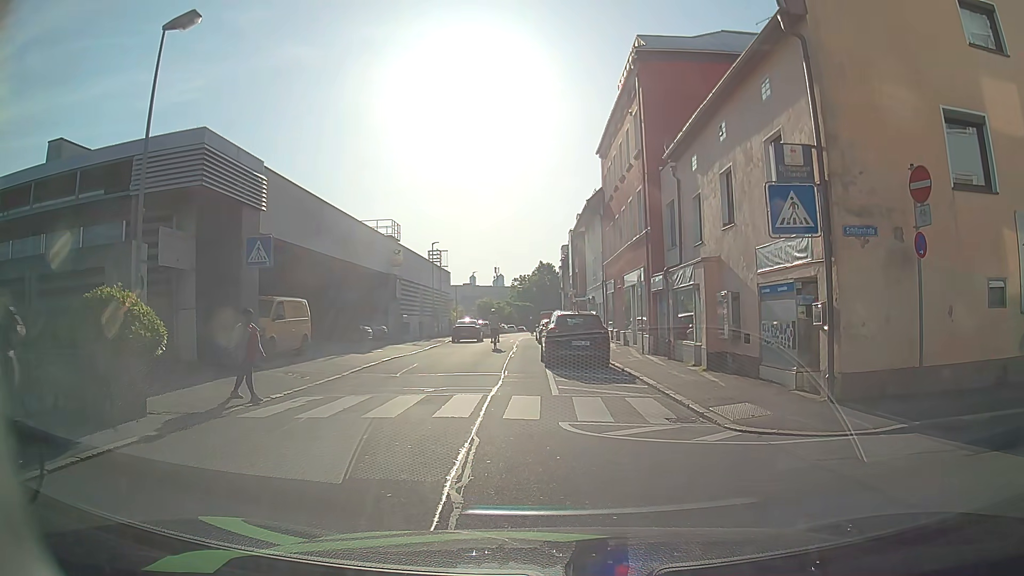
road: residential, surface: asphalt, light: Day
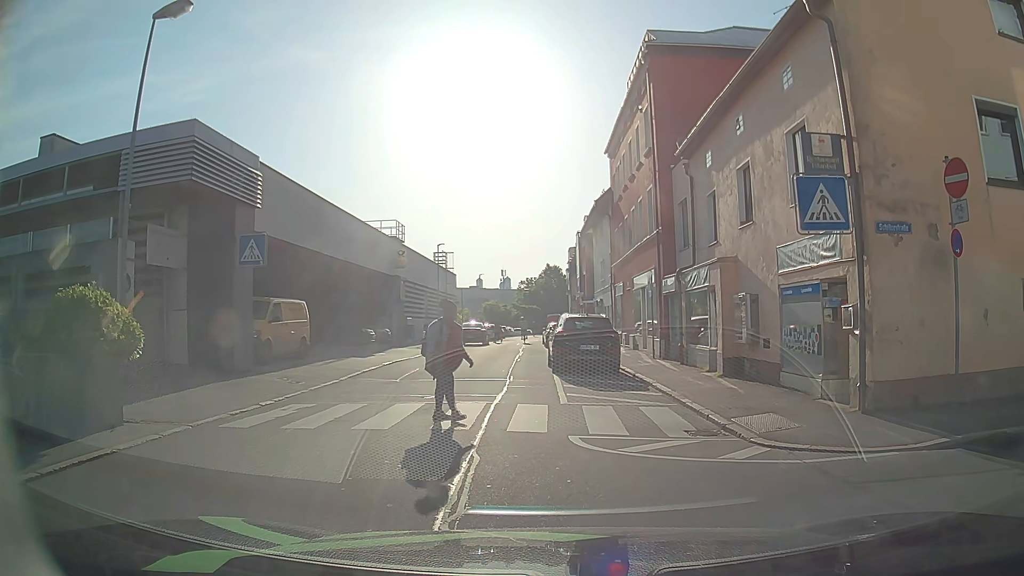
(0.0, +0.9) m; 0°
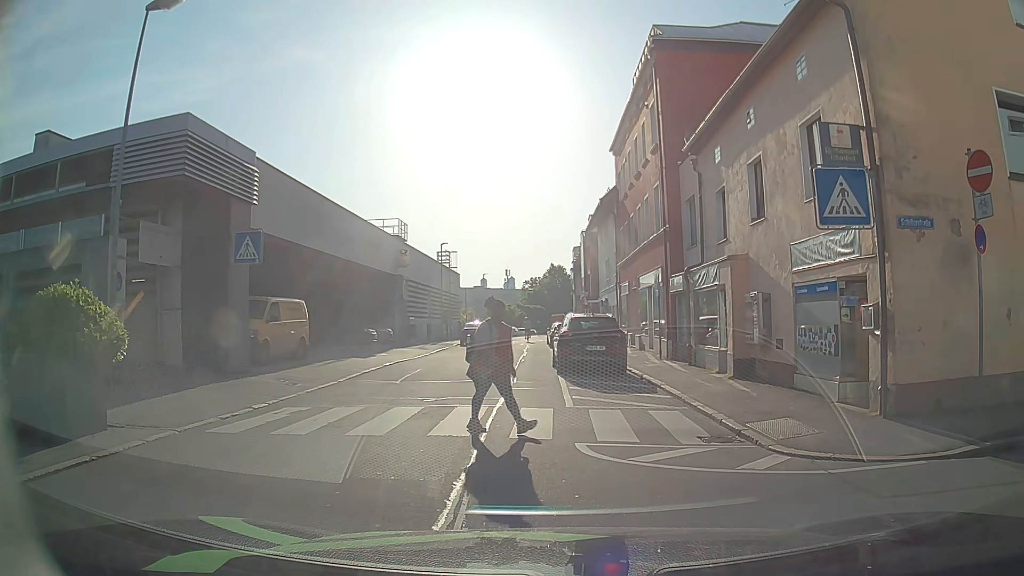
(0.0, +0.5) m; 0°
